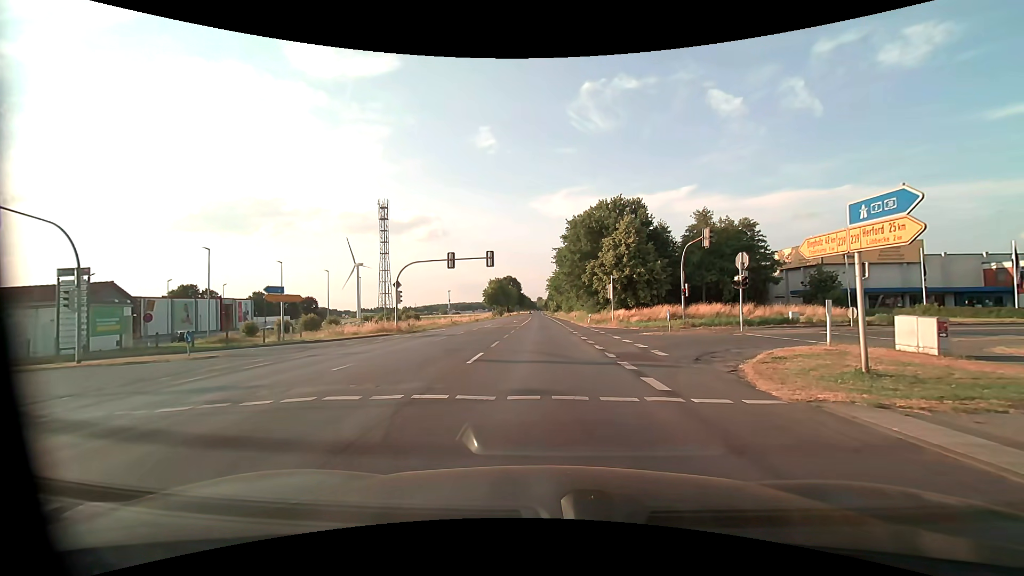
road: primary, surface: asphalt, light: Day
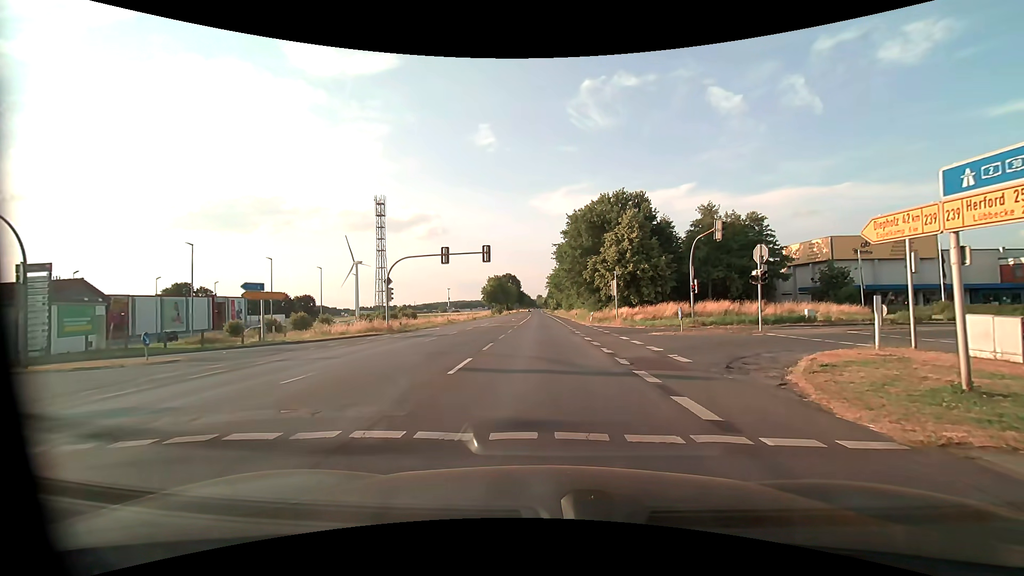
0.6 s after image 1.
(0.0, +2.5) m; -1°
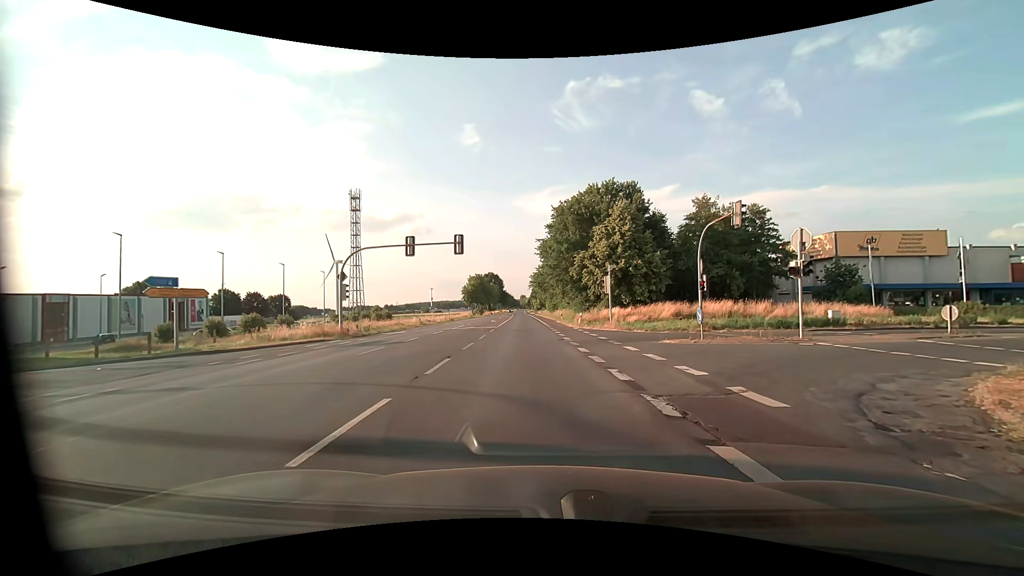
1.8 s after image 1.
(+0.1, +5.9) m; +2°
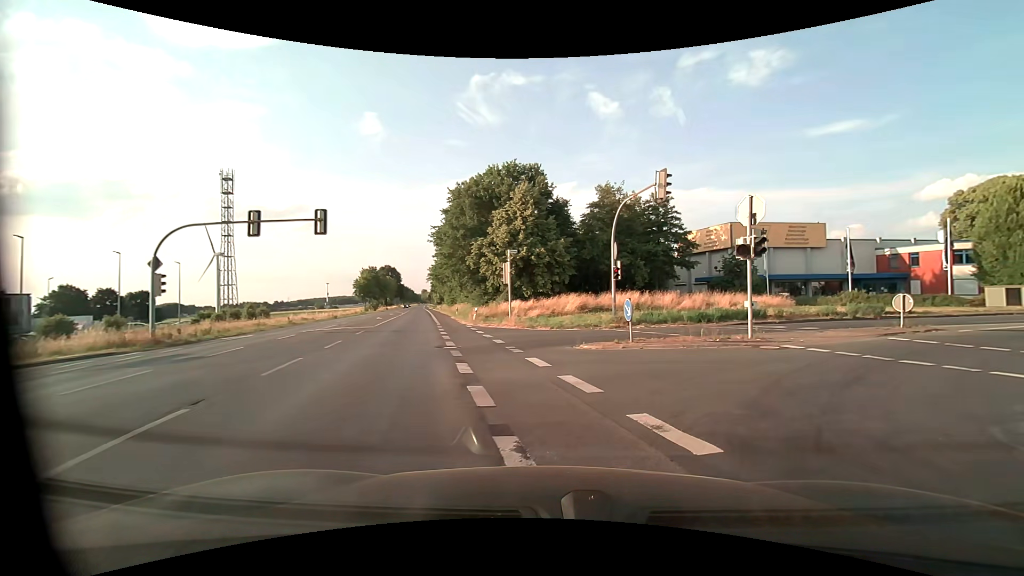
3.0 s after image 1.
(+0.5, +6.2) m; +11°
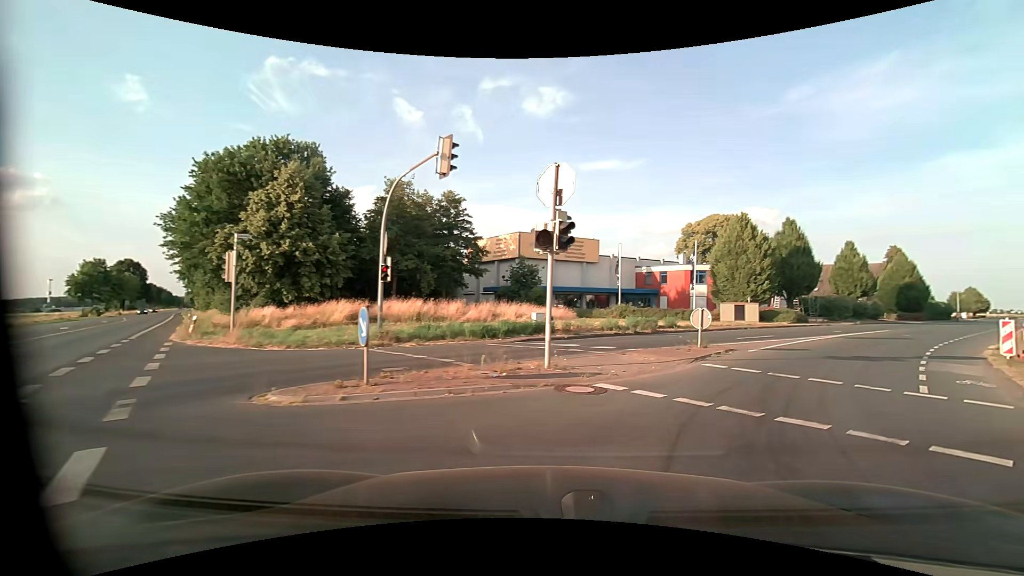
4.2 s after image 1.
(+1.0, +6.0) m; +22°
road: unclassified
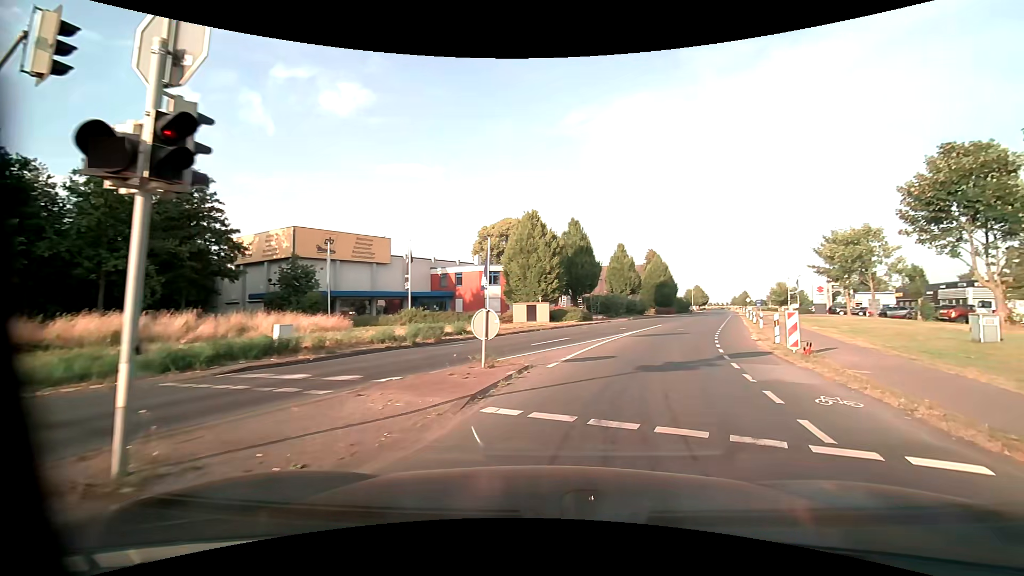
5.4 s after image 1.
(+1.2, +5.5) m; +23°
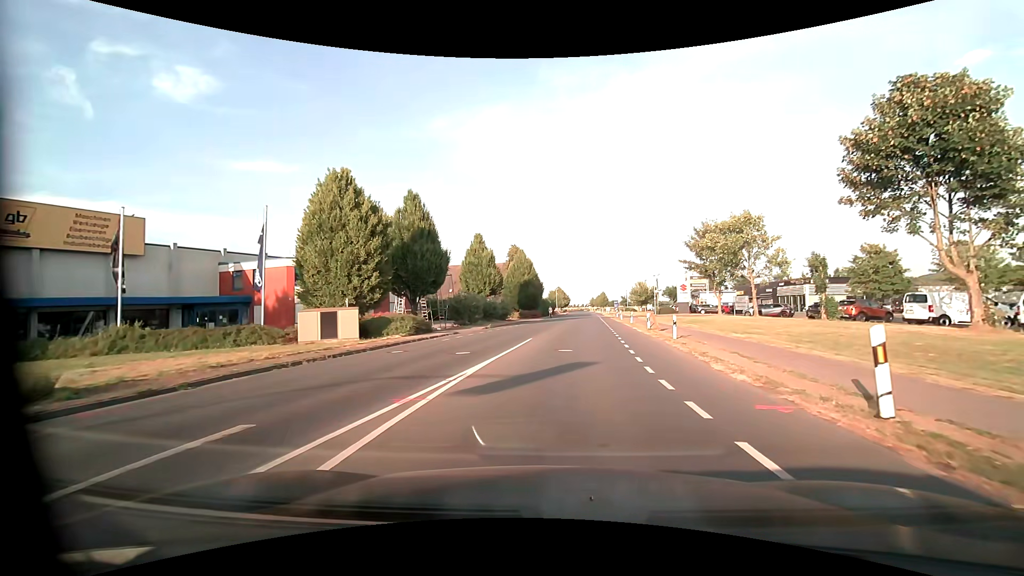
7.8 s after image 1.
(+2.5, +14.2) m; +15°
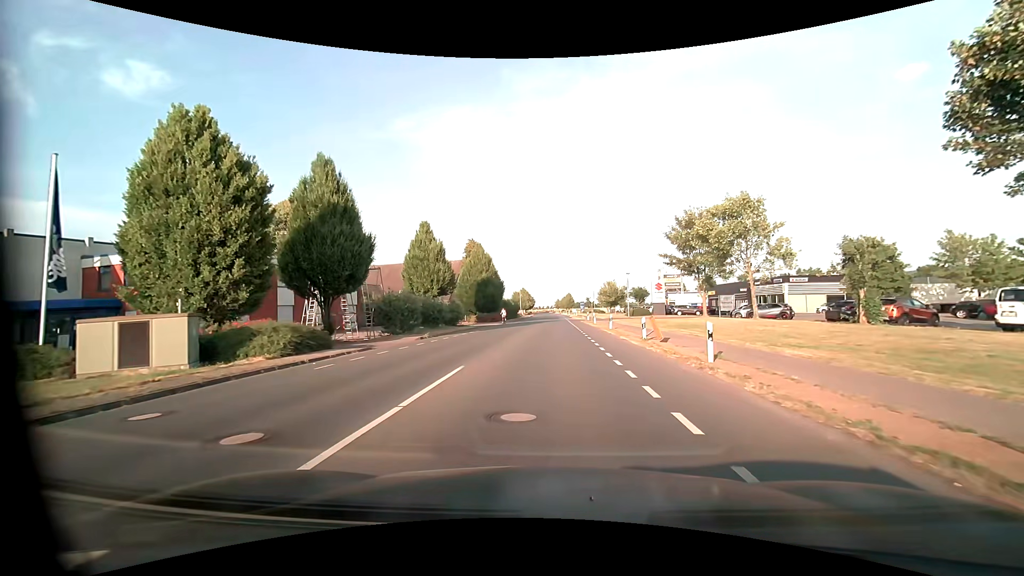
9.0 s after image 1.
(+0.5, +9.3) m; +4°
(0, +10) (0, +20) (+1, +30) (+1, +40) (+1, +50) (+2, +60) (+2, +70) (+2, +80) (+2, +90) (+3, +100) m
